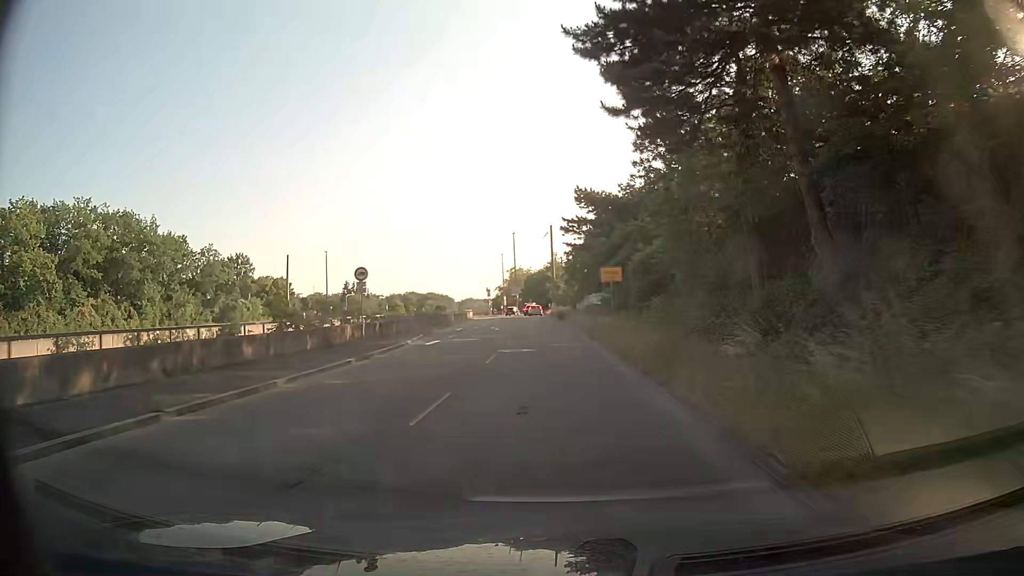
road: trunk_link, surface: asphalt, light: Day
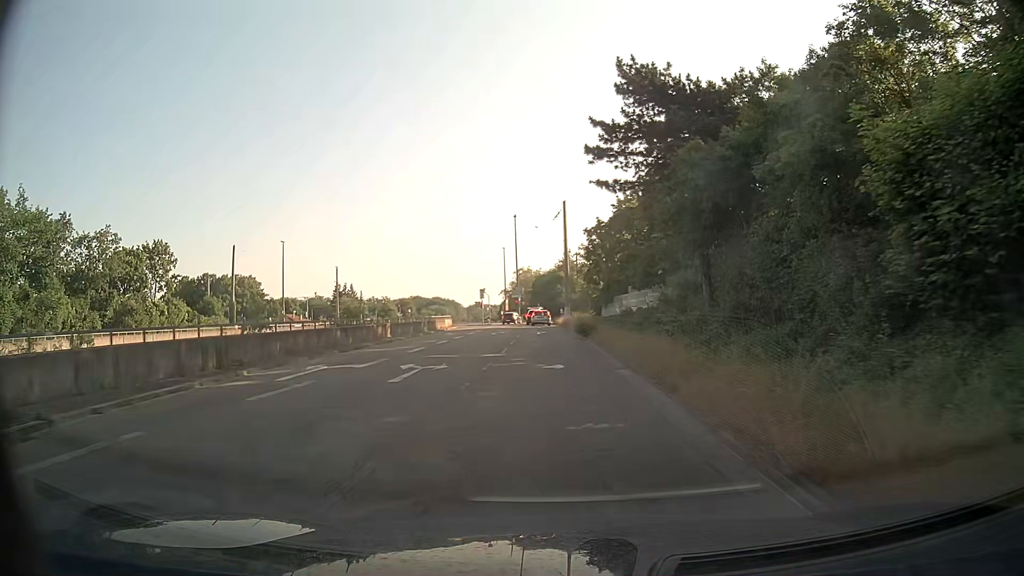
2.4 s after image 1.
(-0.3, +28.1) m; -1°
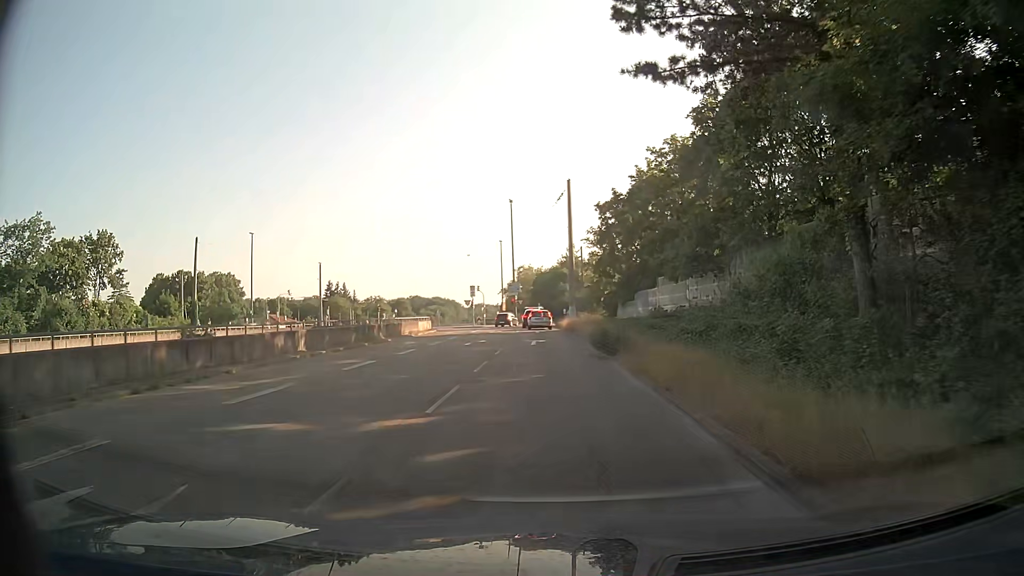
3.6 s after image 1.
(+0.1, +12.7) m; 0°
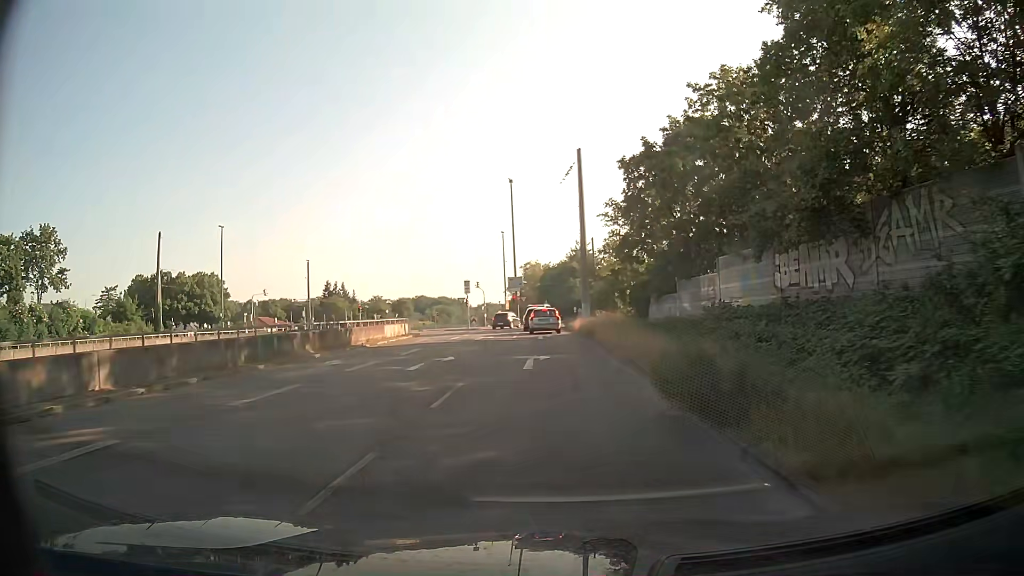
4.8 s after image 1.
(-0.1, +11.7) m; -1°
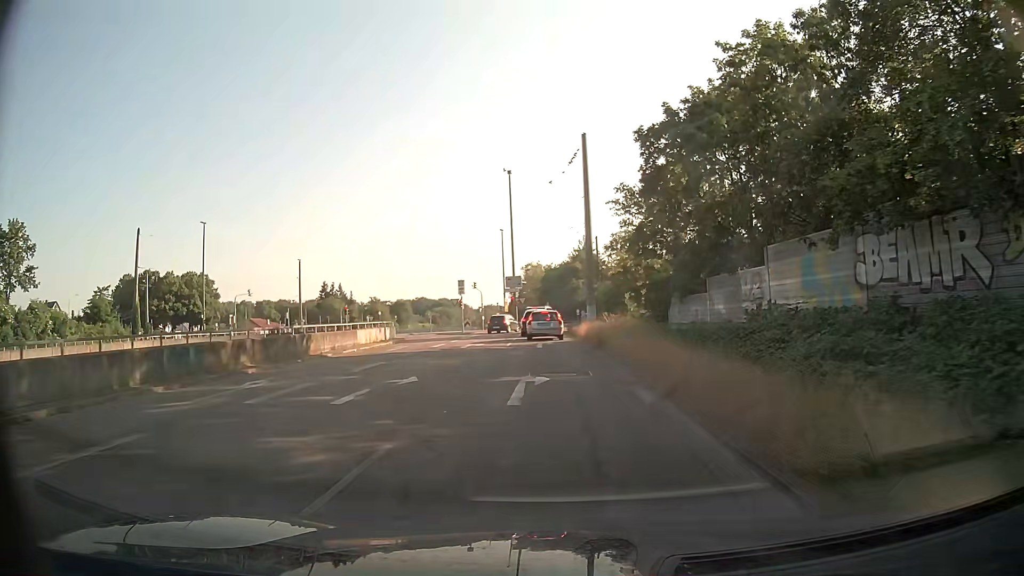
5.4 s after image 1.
(0.0, +5.3) m; 0°
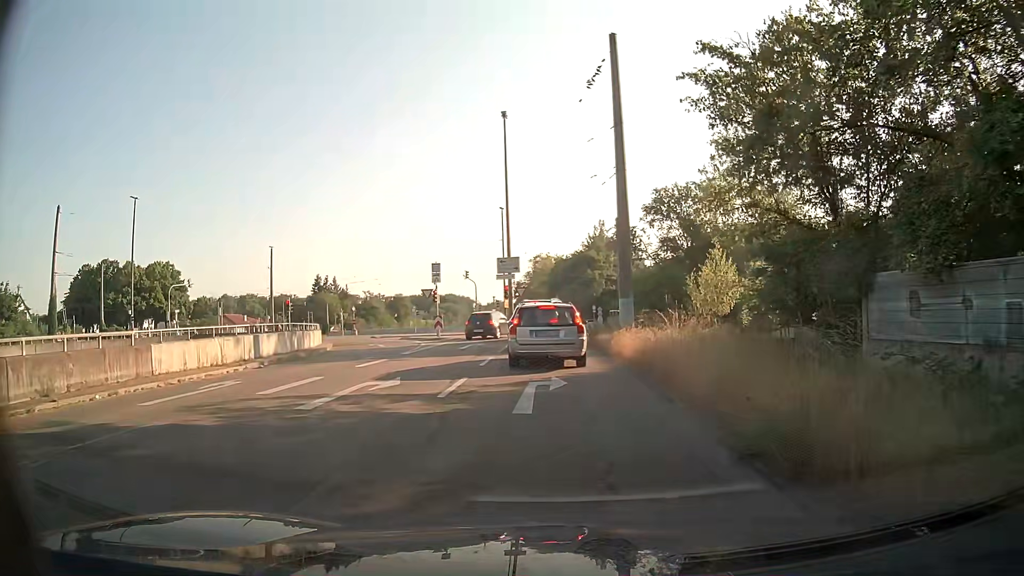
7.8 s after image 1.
(-0.1, +17.1) m; -1°
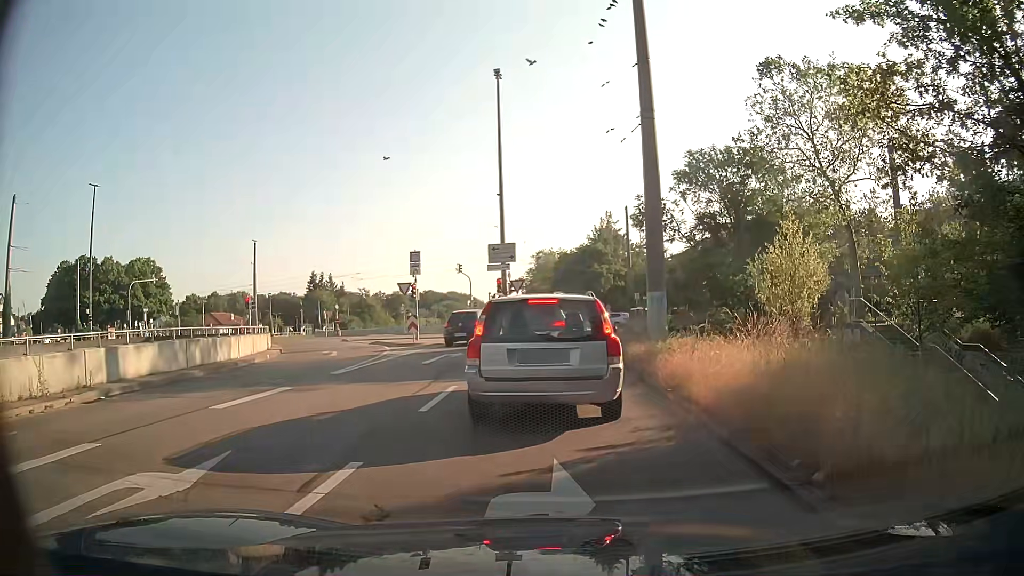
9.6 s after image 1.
(-0.1, +7.3) m; +1°
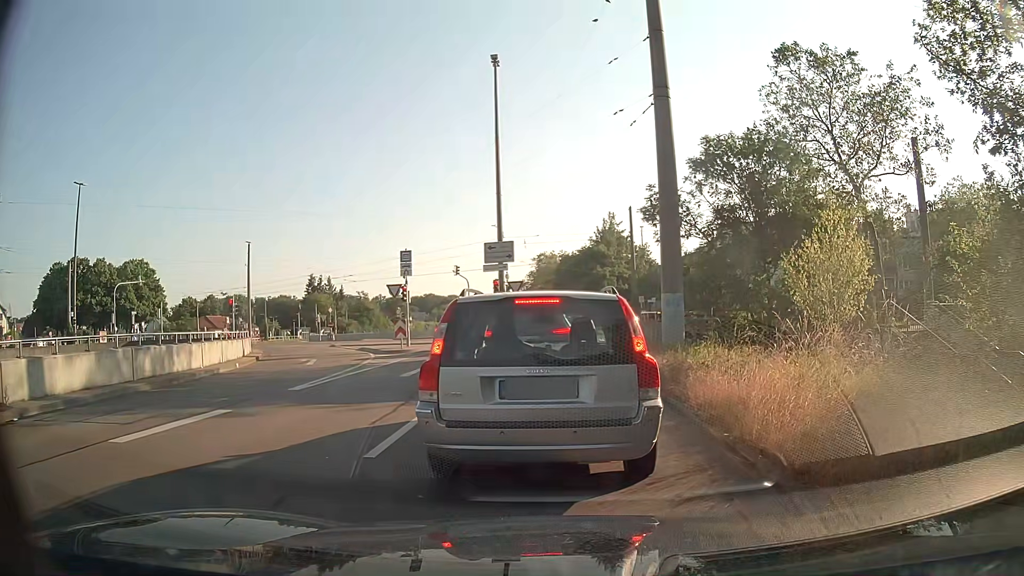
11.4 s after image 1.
(-0.1, +2.4) m; -2°
